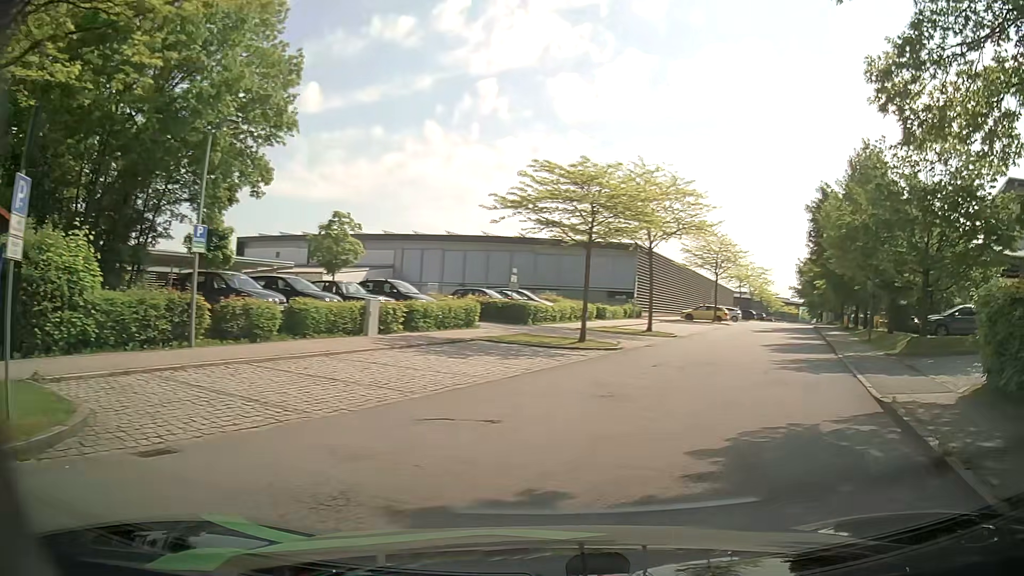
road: residential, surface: asphalt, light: Day
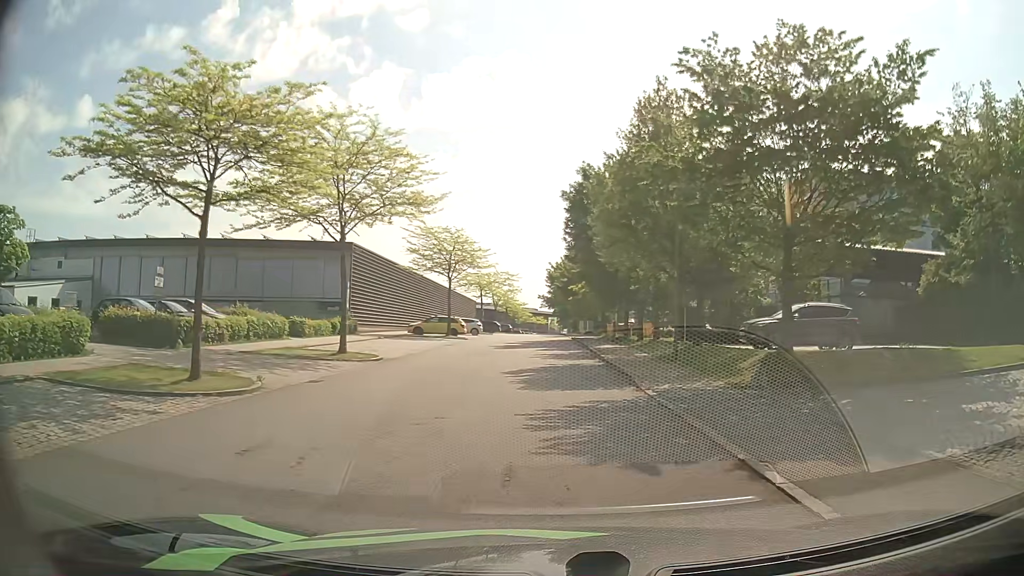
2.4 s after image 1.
(+2.4, +9.7) m; +20°
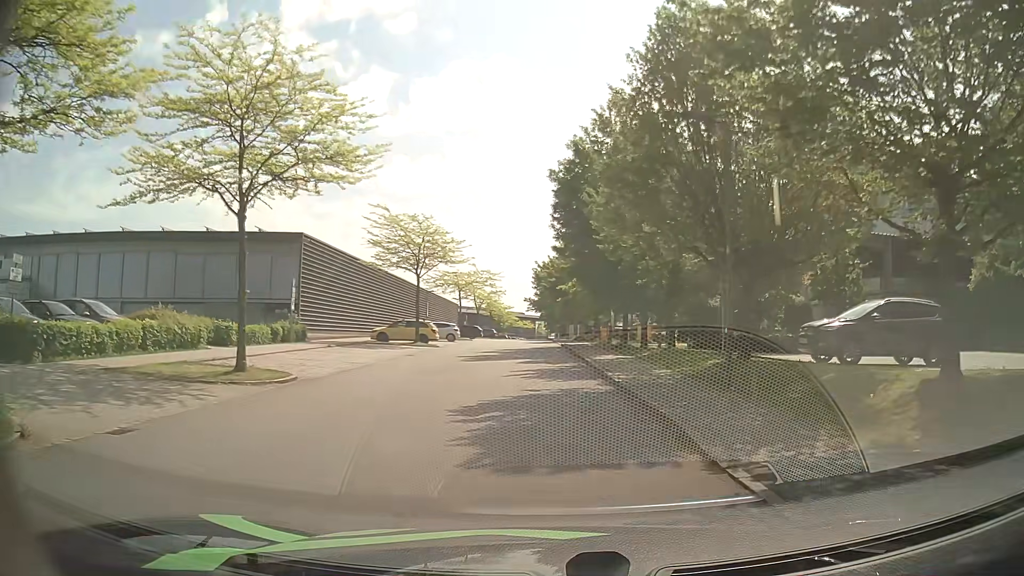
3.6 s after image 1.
(+0.2, +7.0) m; +2°
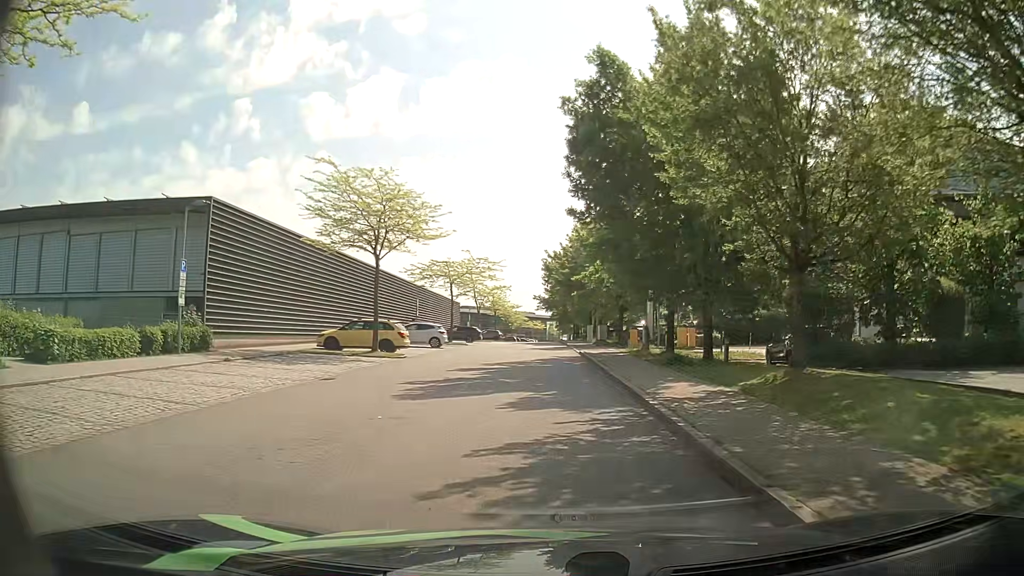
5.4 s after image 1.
(0.0, +11.9) m; 0°
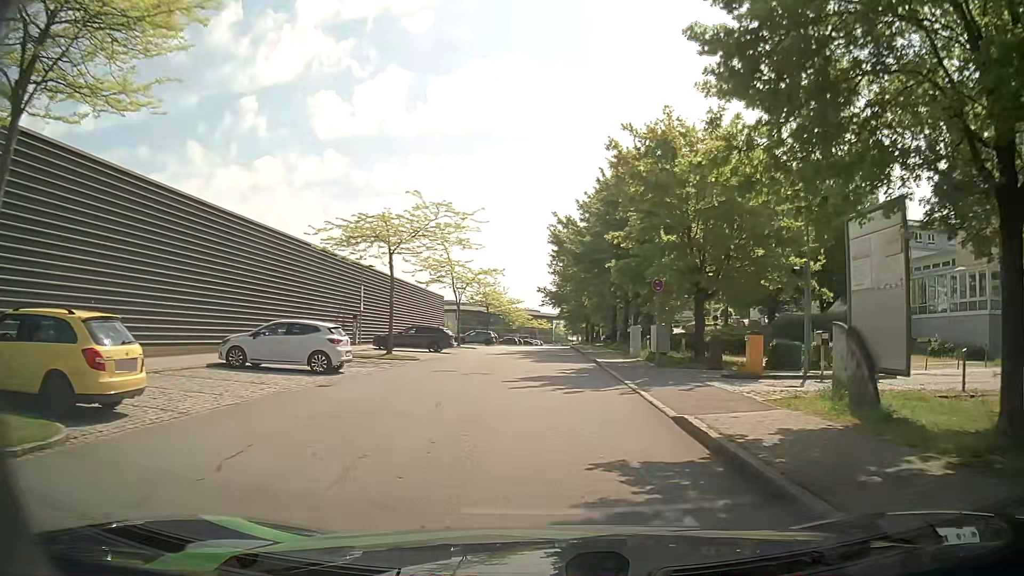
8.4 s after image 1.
(-0.4, +21.8) m; 0°
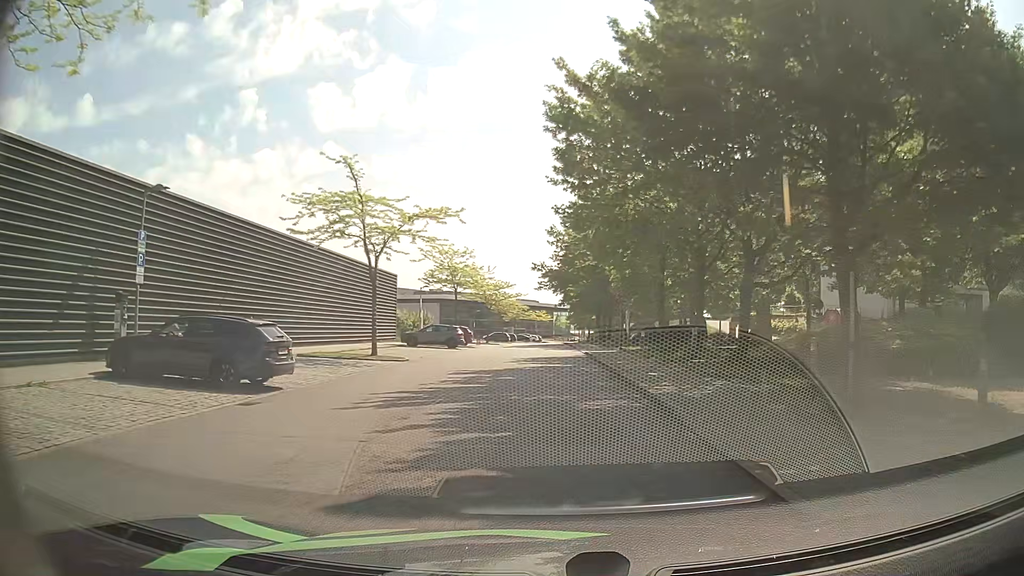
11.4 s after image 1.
(-0.1, +24.9) m; 0°
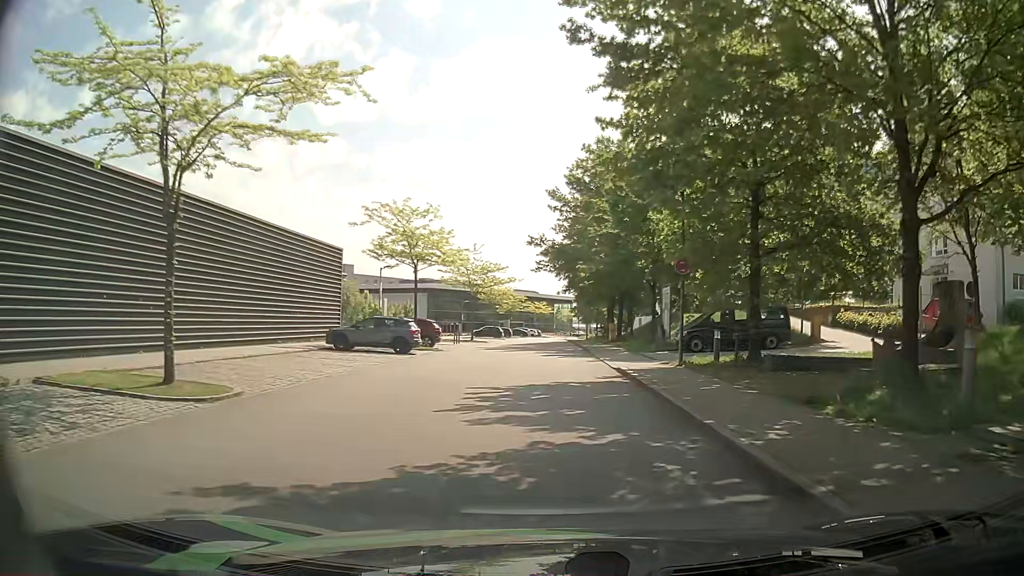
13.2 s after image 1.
(-0.1, +15.3) m; 0°
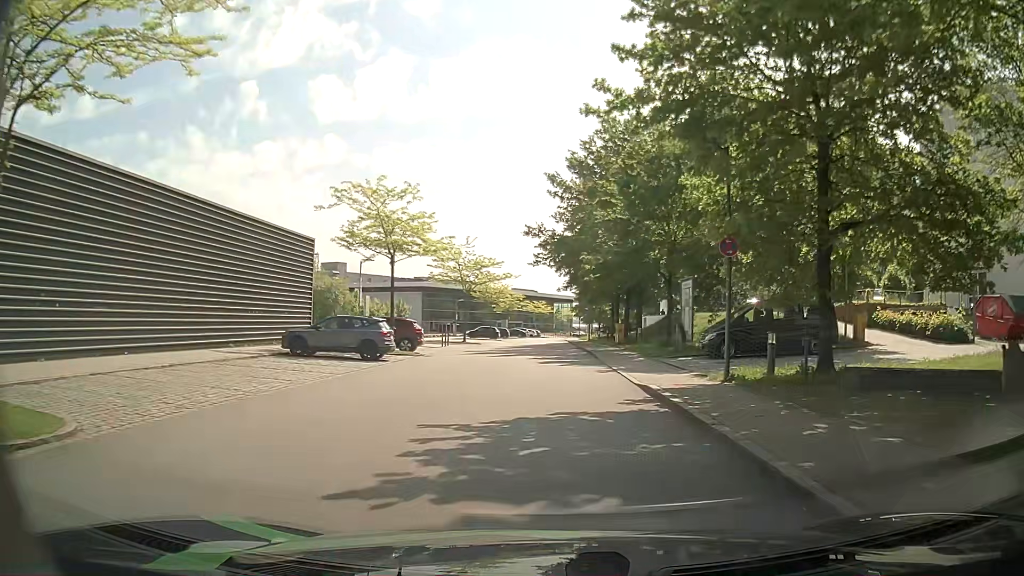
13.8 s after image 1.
(0.0, +5.0) m; +1°
(0, +10) (0, +20) (0, +30) (-1, +40) (-1, +50) (-1, +60) (-1, +70) (-1, +80) (-1, +90) (-1, +100) m
